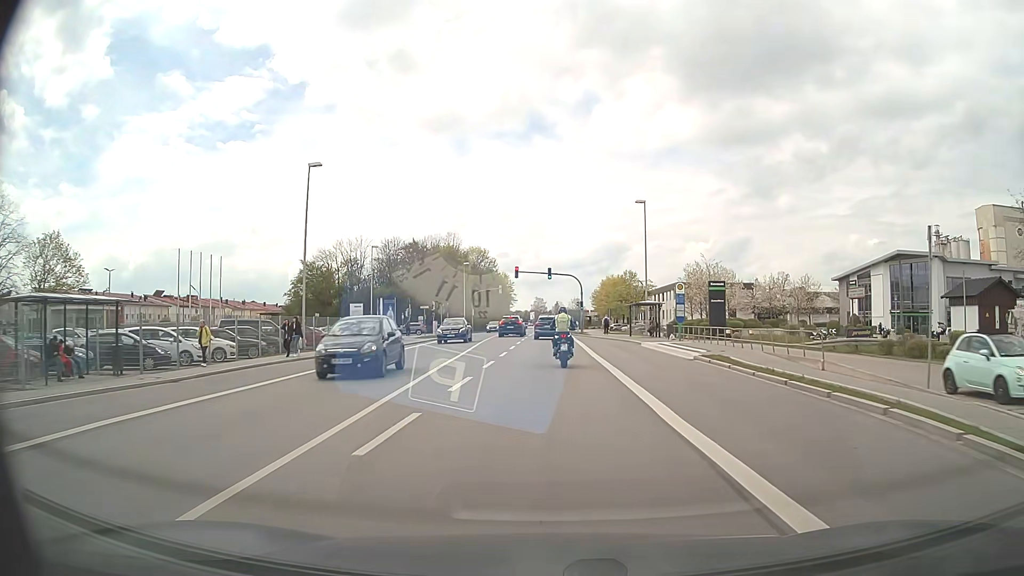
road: primary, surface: asphalt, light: Day
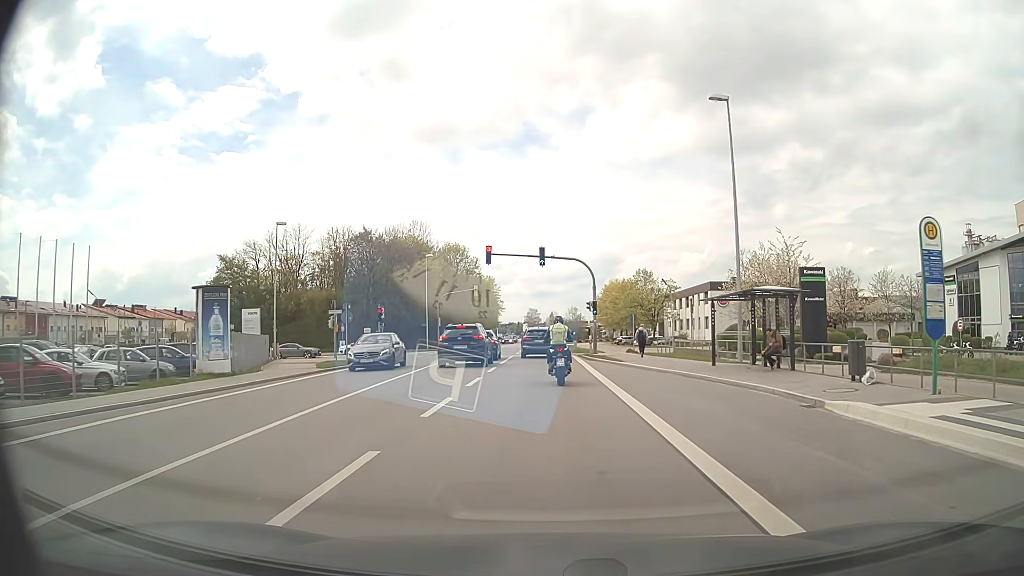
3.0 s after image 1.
(+0.1, +26.2) m; 0°
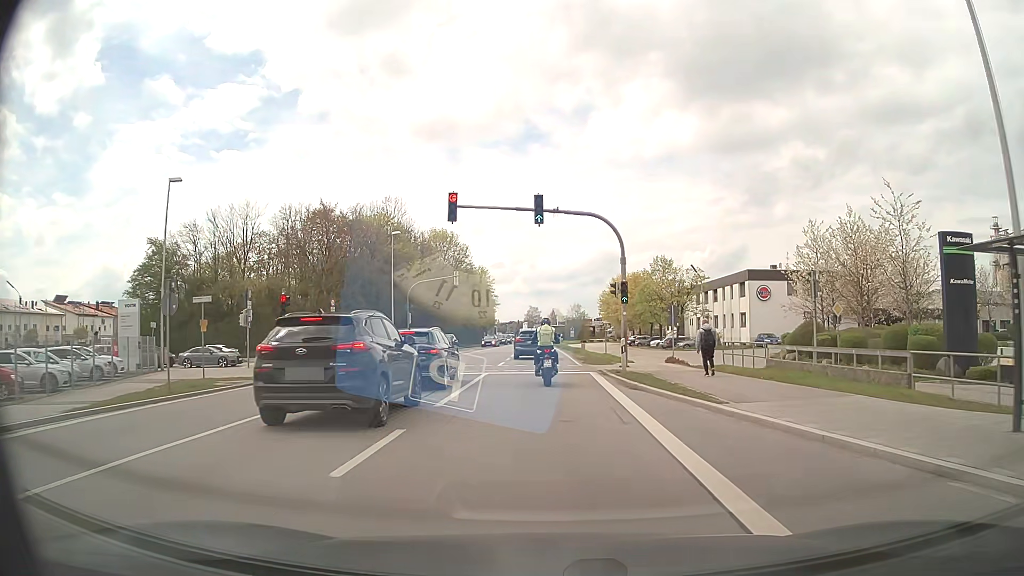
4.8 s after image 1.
(0.0, +16.3) m; 0°
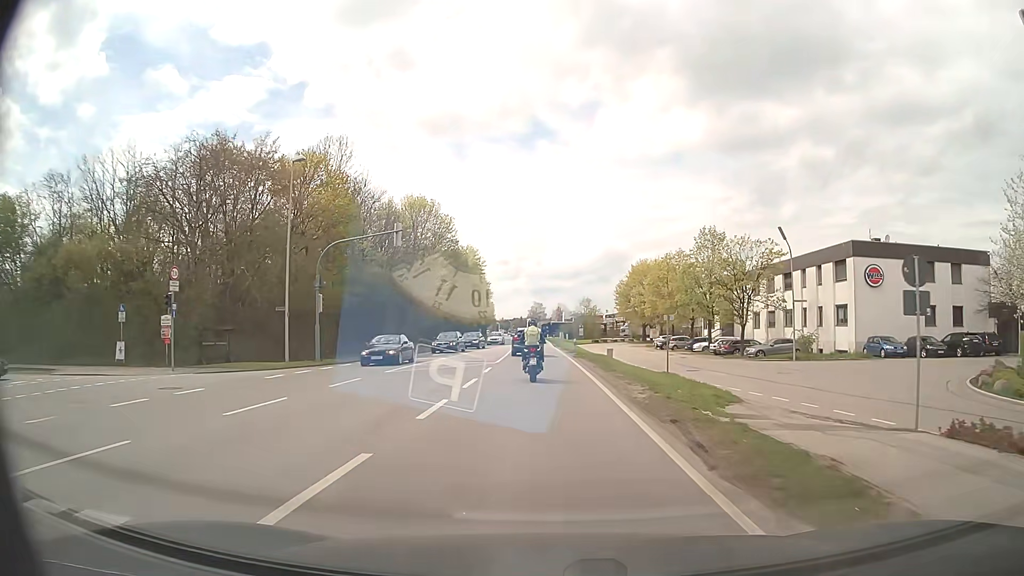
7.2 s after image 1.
(-0.2, +24.3) m; -1°
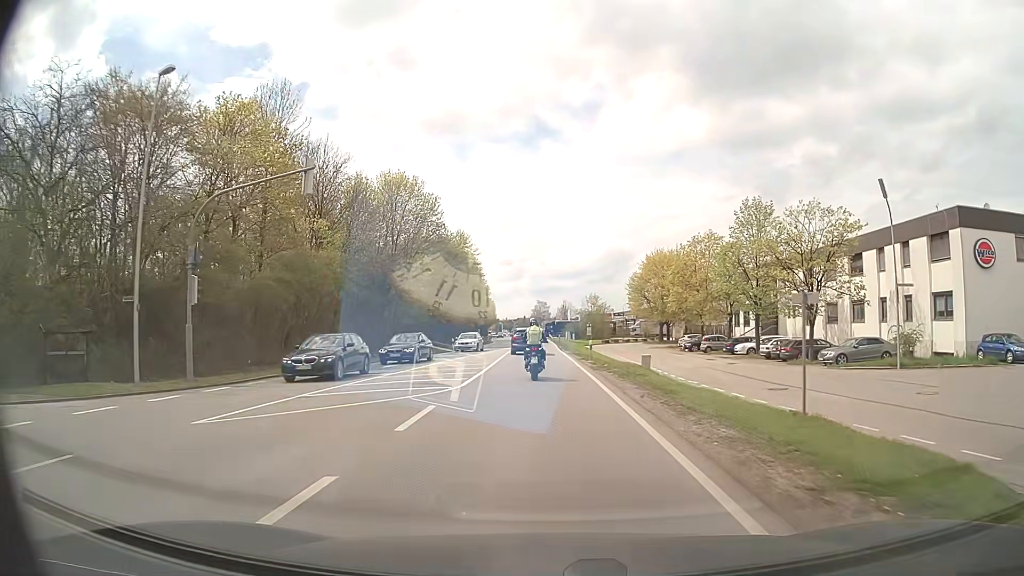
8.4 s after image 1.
(0.0, +13.4) m; 0°
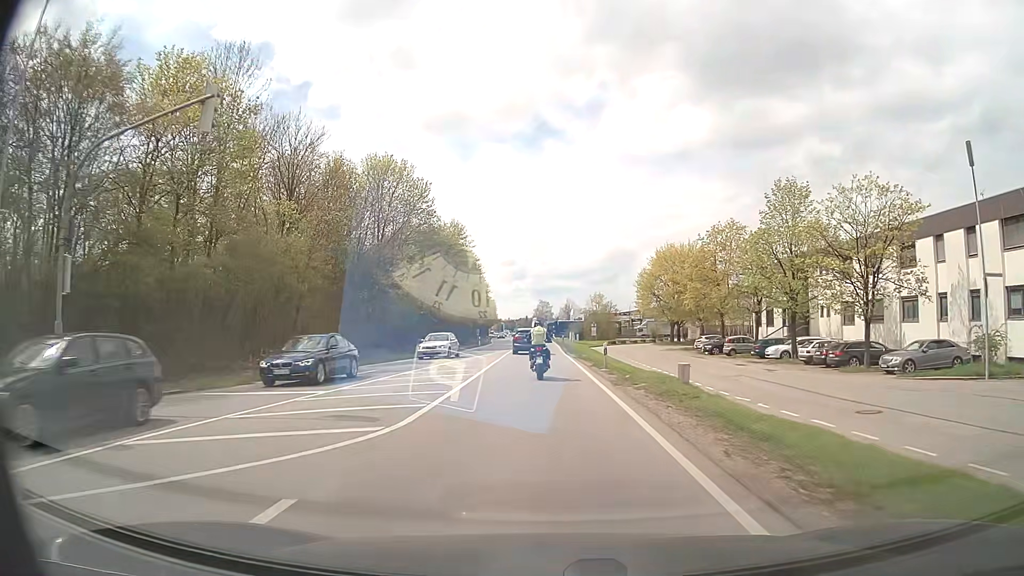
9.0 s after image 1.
(0.0, +7.0) m; 0°
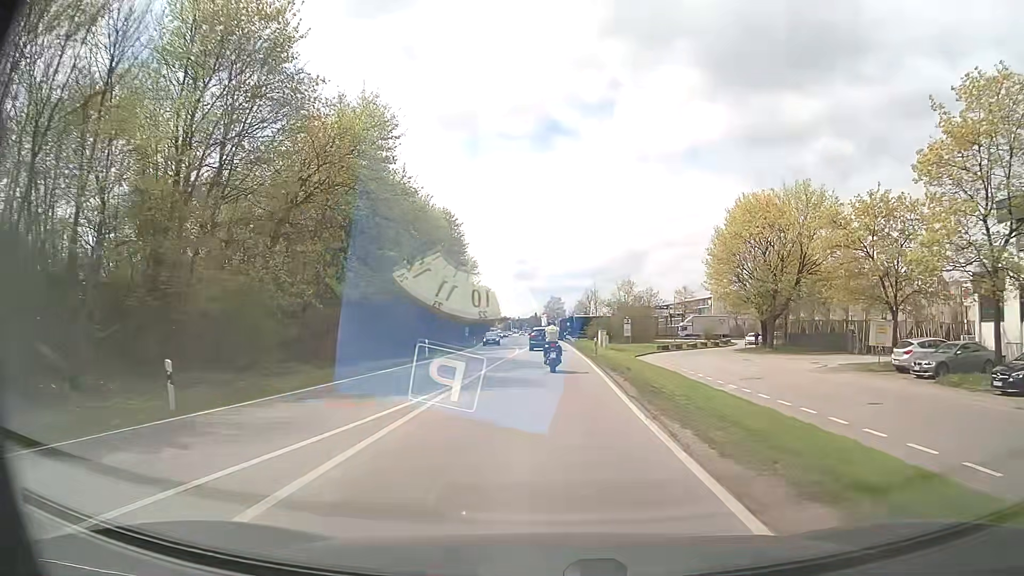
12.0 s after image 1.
(-0.4, +38.2) m; -1°
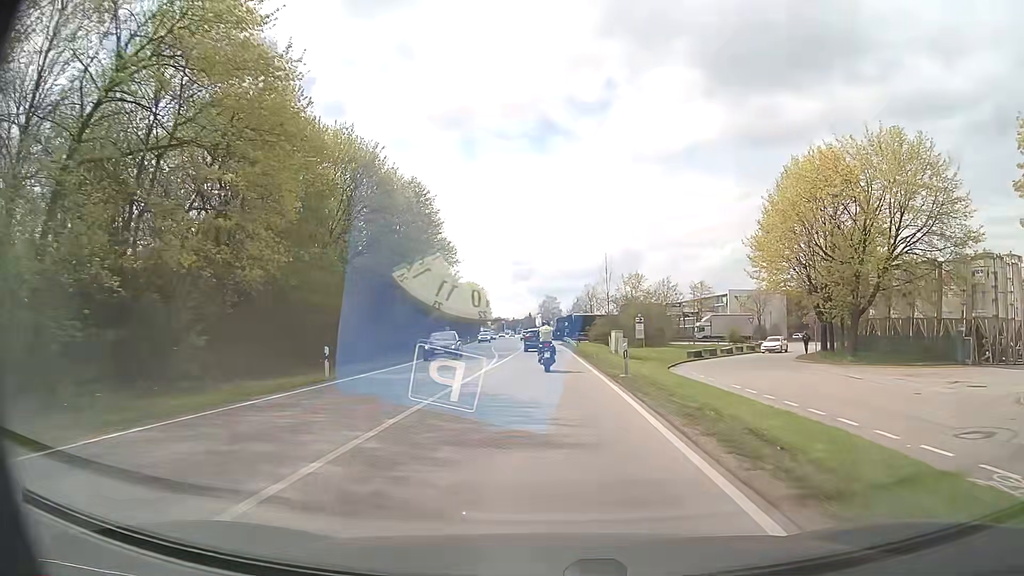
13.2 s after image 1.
(+0.1, +16.5) m; +1°
(0, +10) (0, +20) (0, +30) (0, +40) (0, +50) (-1, +60) (-1, +70) (-2, +80) (-2, +90) (-3, +100) m
